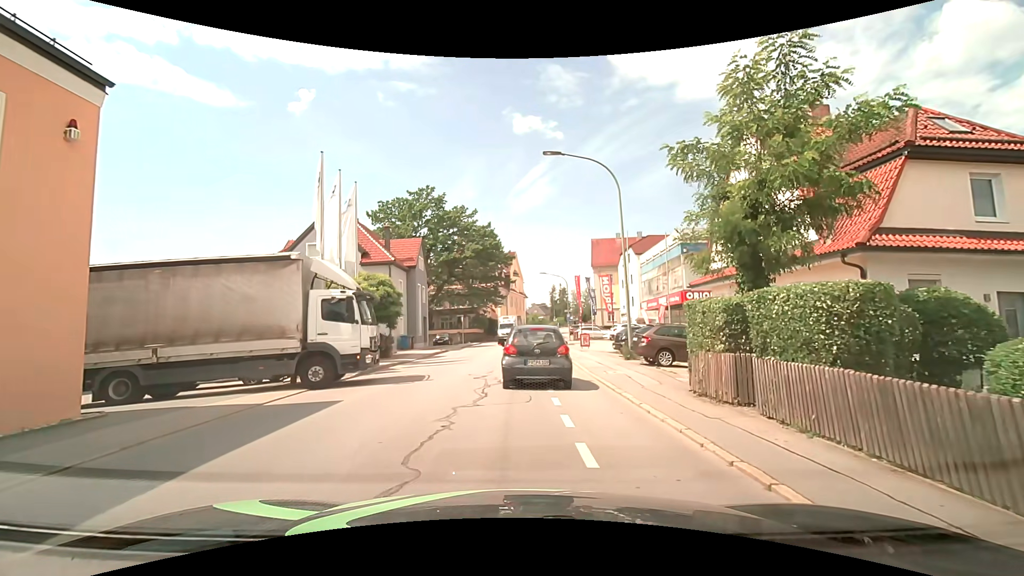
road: tertiary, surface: asphalt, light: Day
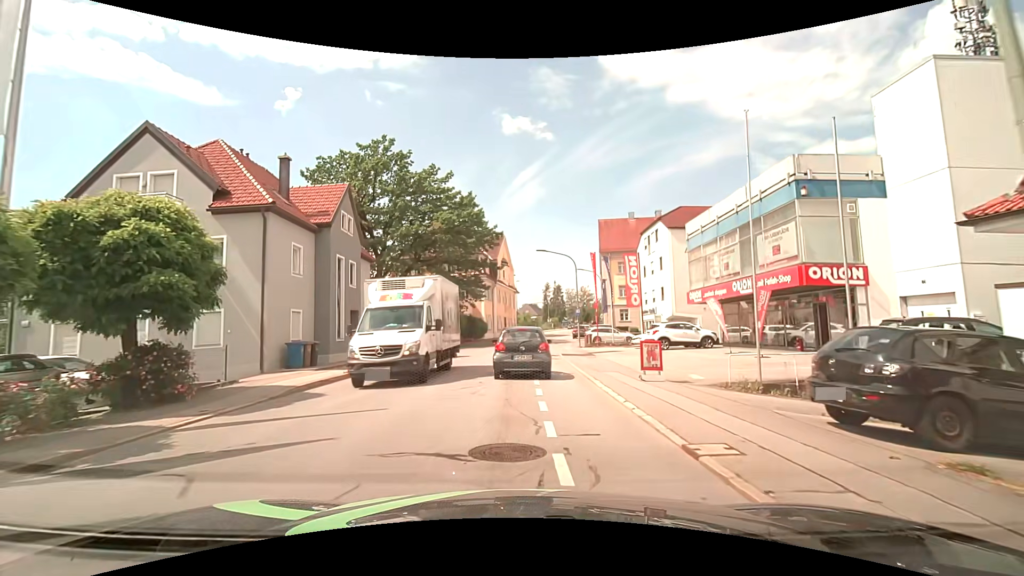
(+0.3, +17.2) m; +2°
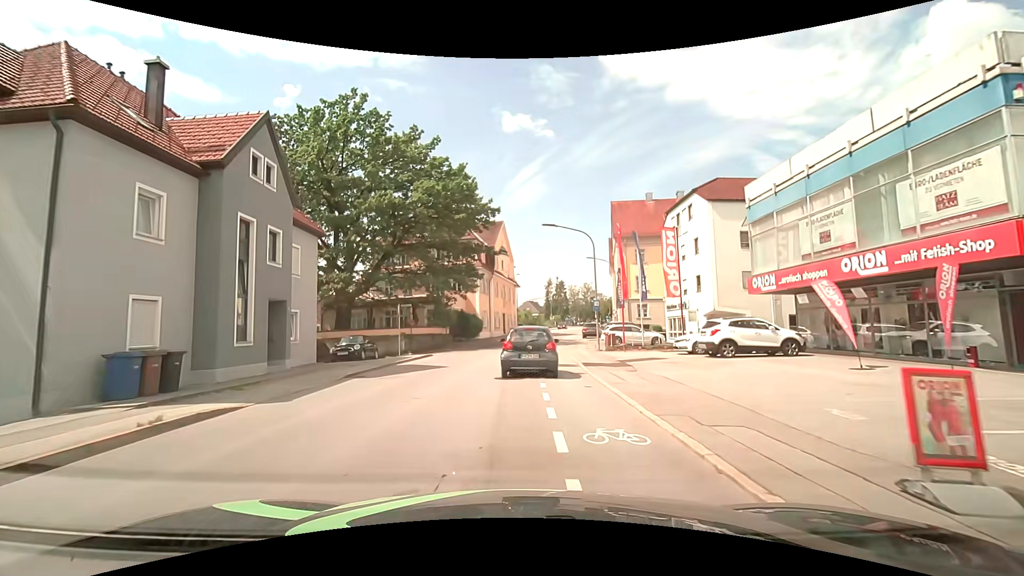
(-0.1, +9.1) m; 0°
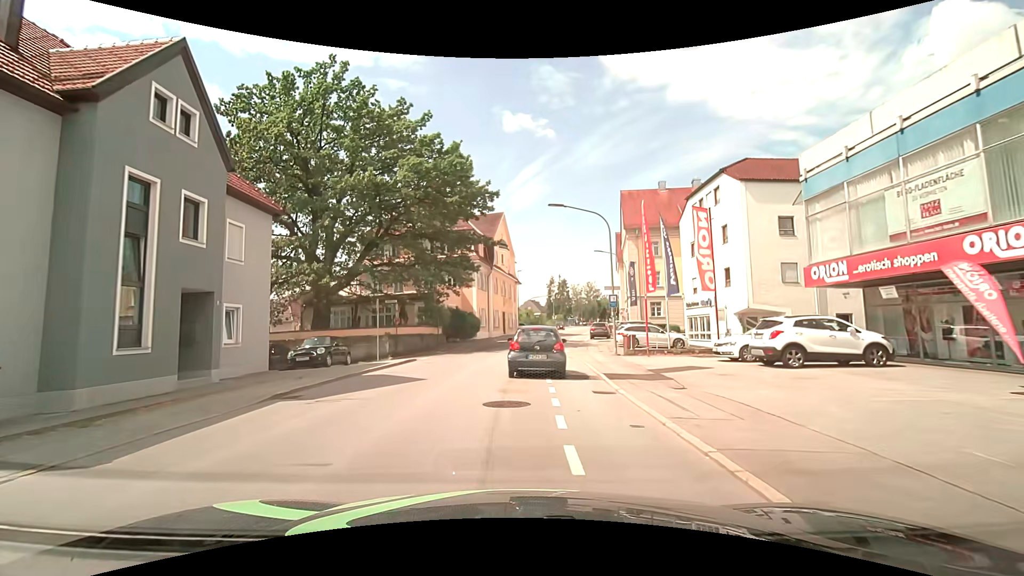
(0.0, +4.9) m; -1°
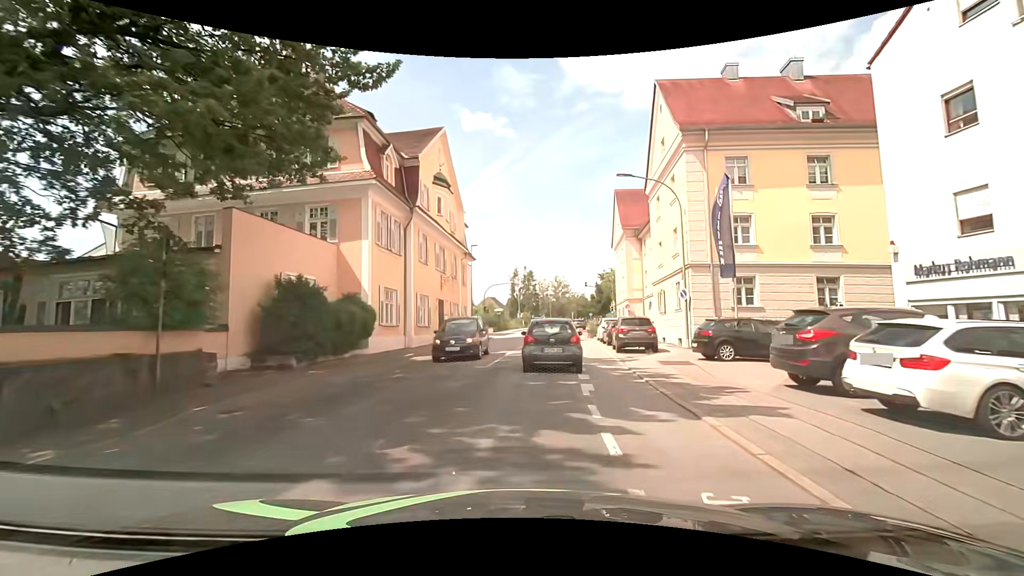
(+0.7, +26.1) m; +4°
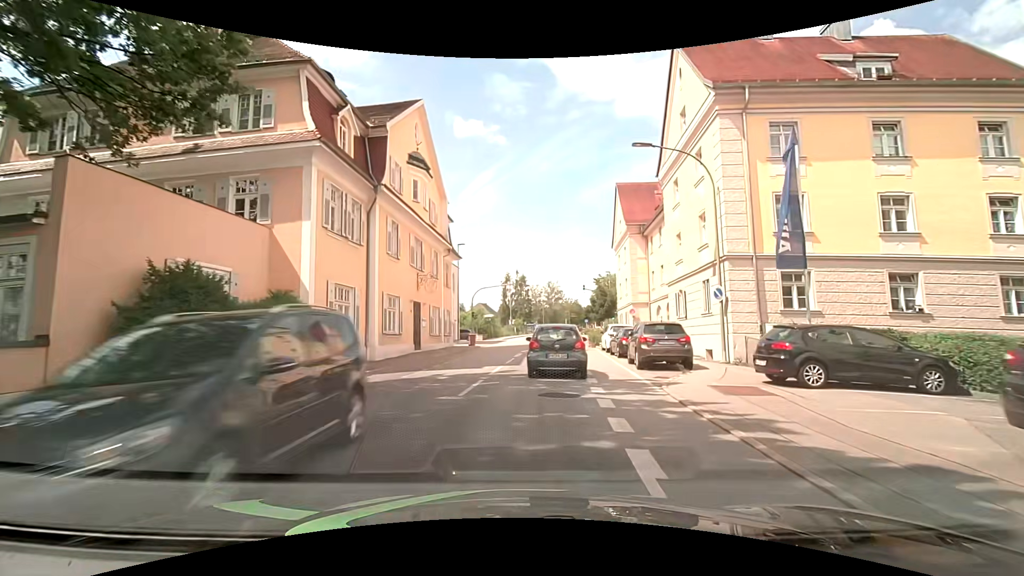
(+0.1, +5.4) m; +2°
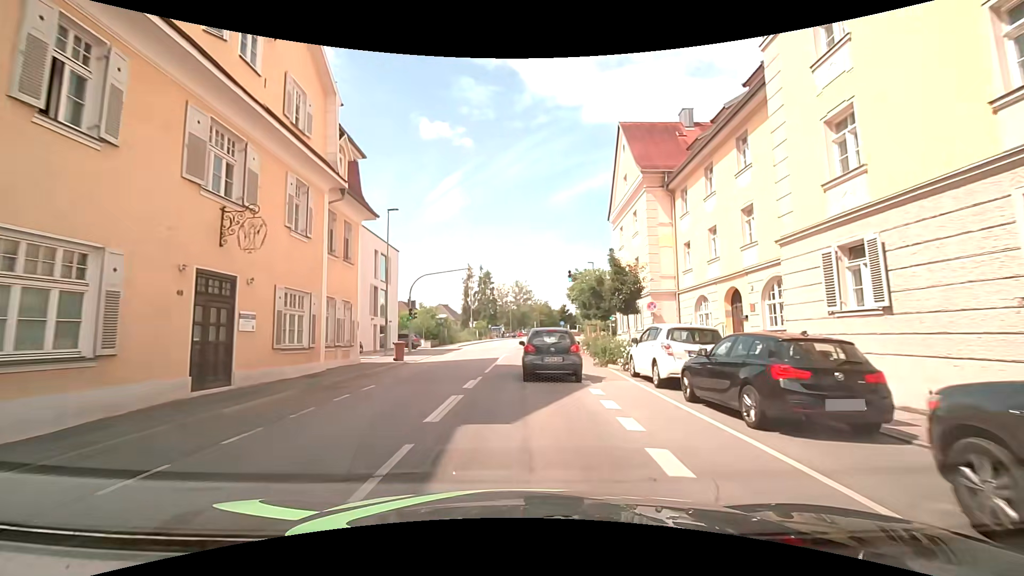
(+0.4, +16.0) m; +3°
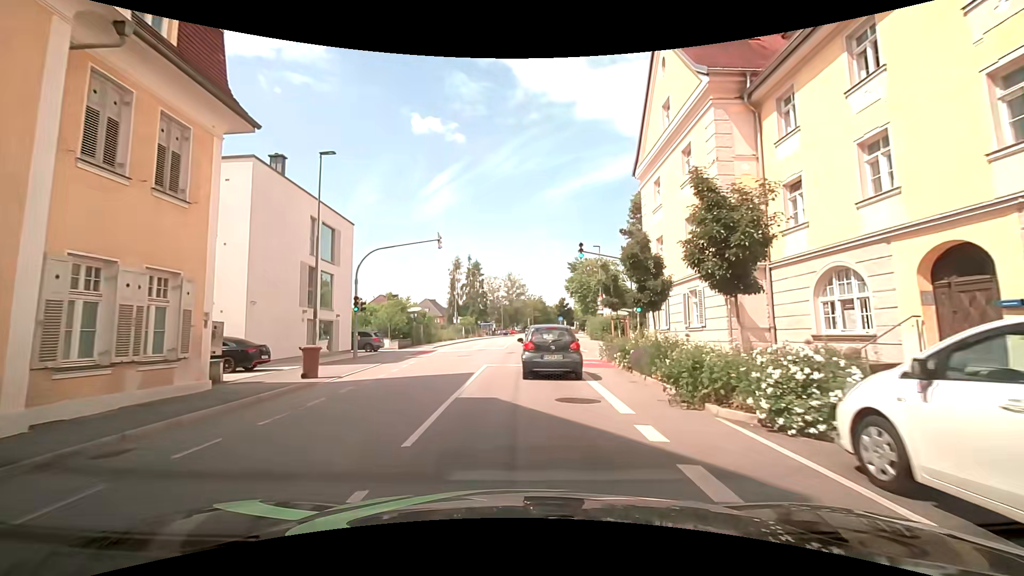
(+0.1, +10.8) m; +1°
(0, +10) (0, +20) (0, +30) (0, +40) (+1, +50) (+1, +60) (+2, +70) (+3, +80) (+4, +90) (+5, +100) m
